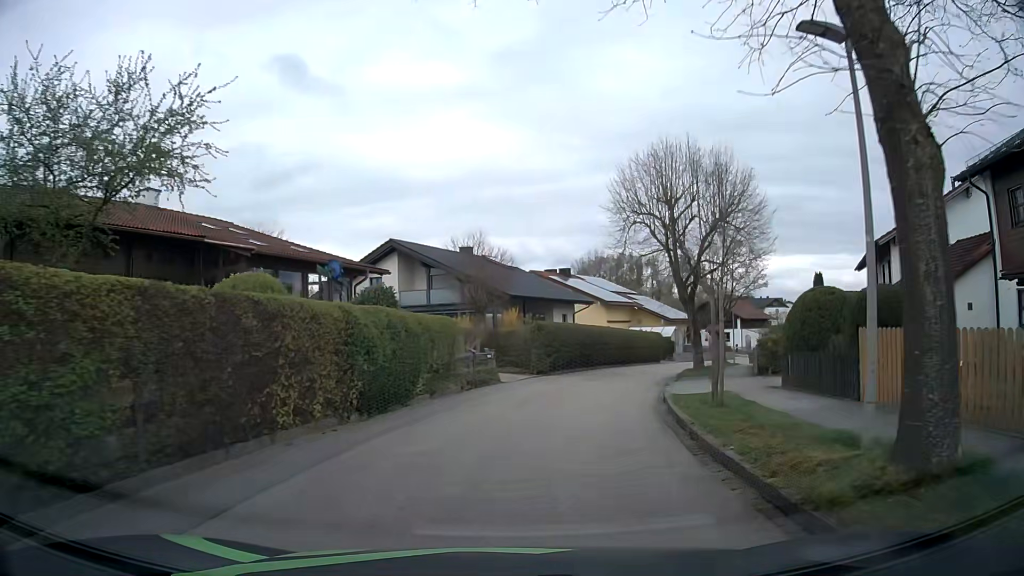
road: residential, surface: asphalt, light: Day
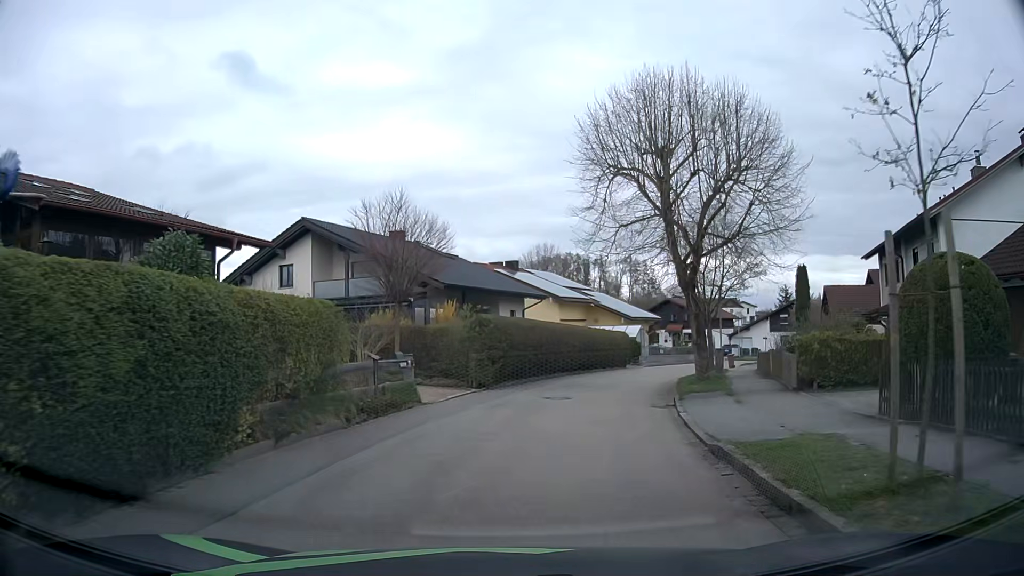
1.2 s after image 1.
(+0.2, +7.6) m; +4°
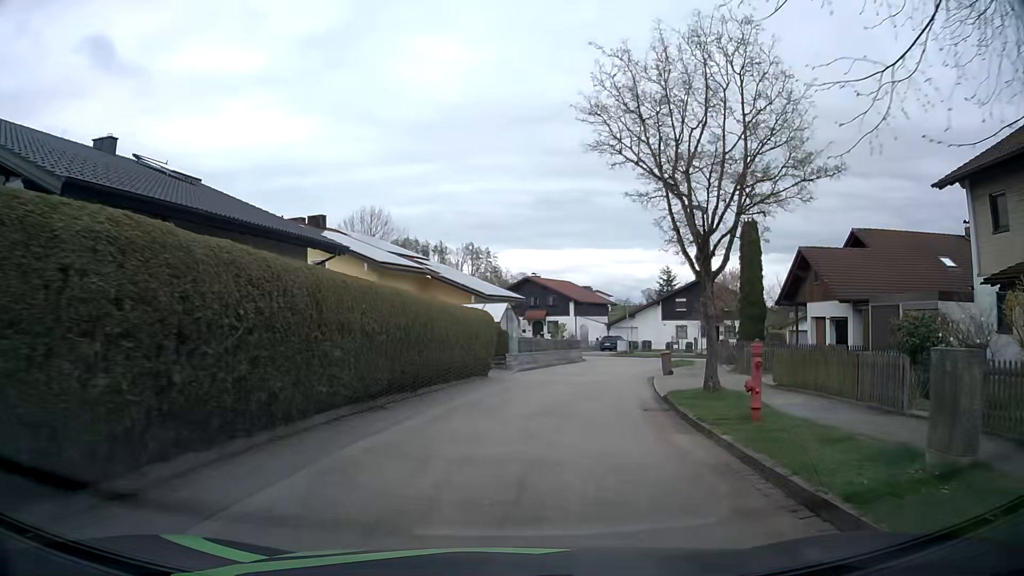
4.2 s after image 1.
(+2.0, +19.0) m; +11°
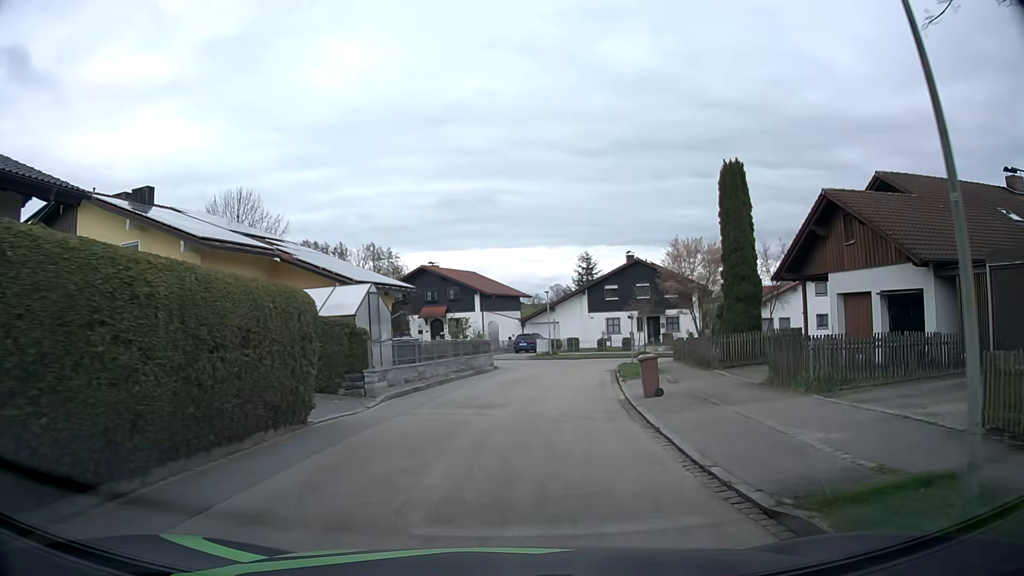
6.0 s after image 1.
(+1.3, +11.7) m; +10°
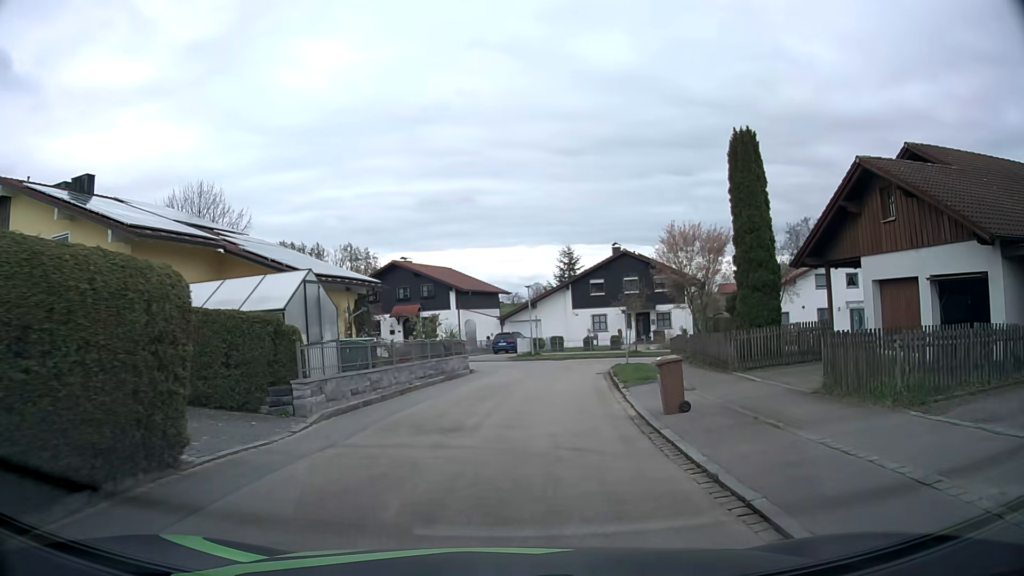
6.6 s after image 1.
(+0.1, +3.8) m; +2°
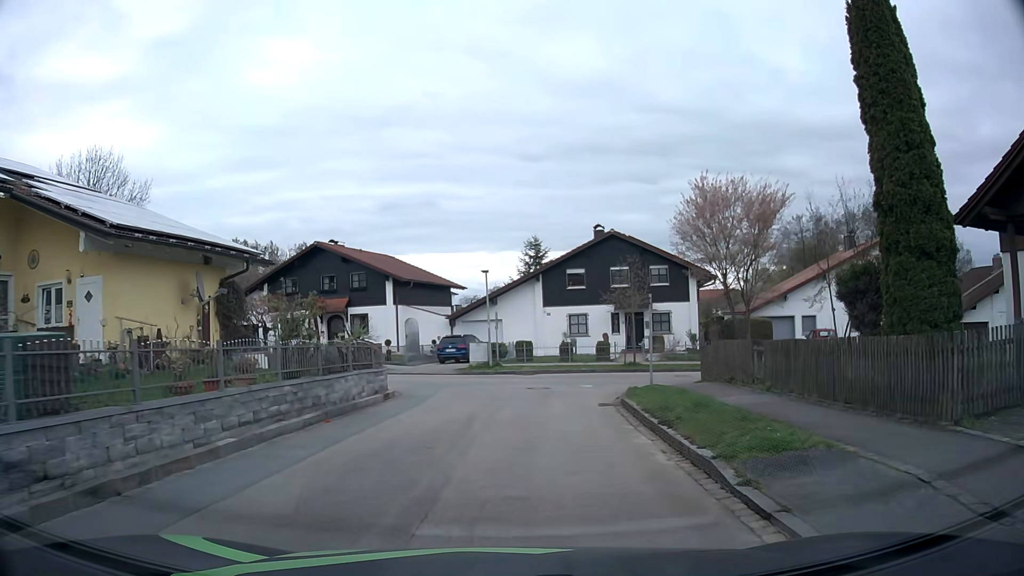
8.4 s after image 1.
(+0.3, +11.2) m; +2°
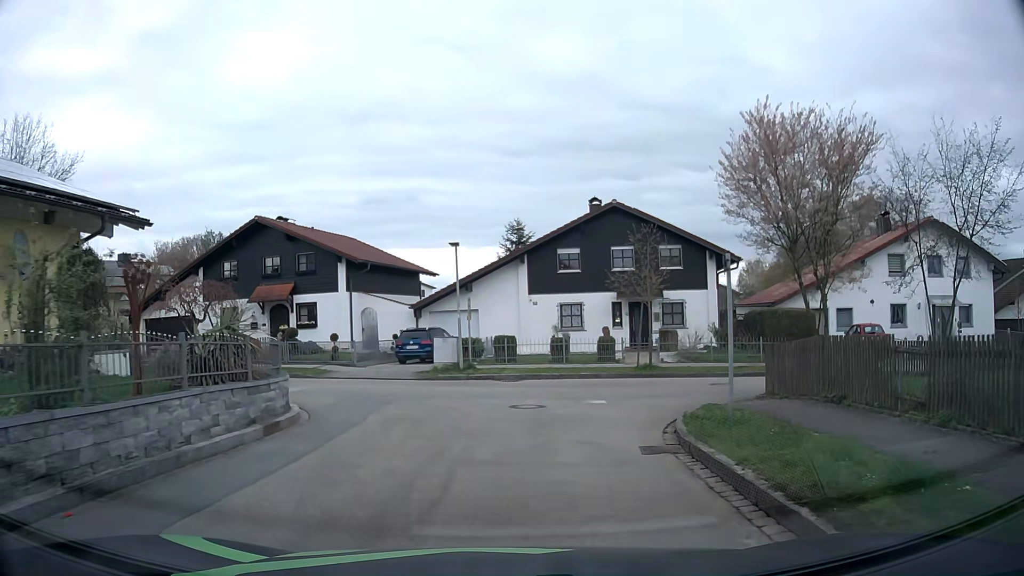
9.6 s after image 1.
(+0.2, +6.9) m; +4°
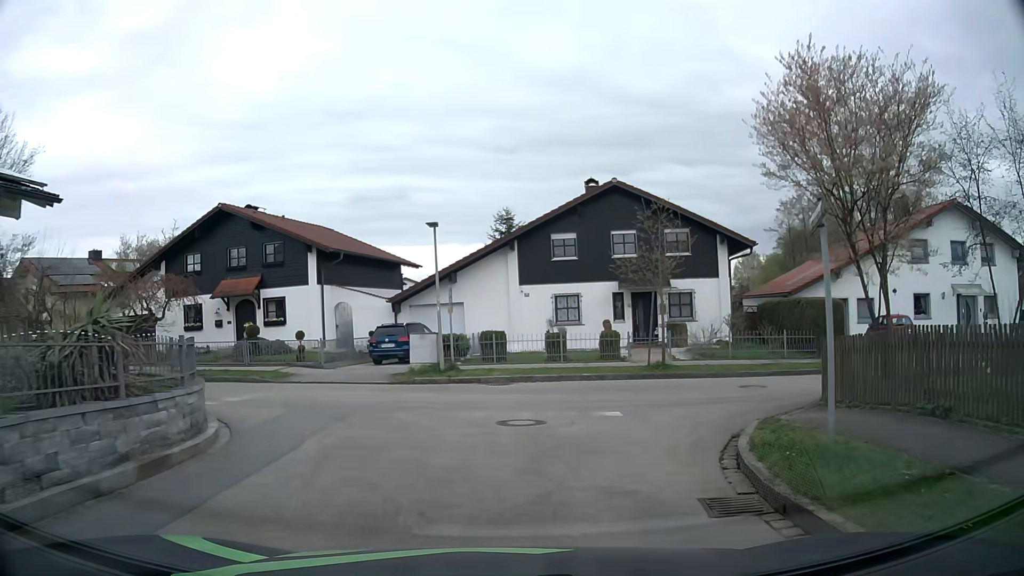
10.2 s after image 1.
(0.0, +3.2) m; 0°
